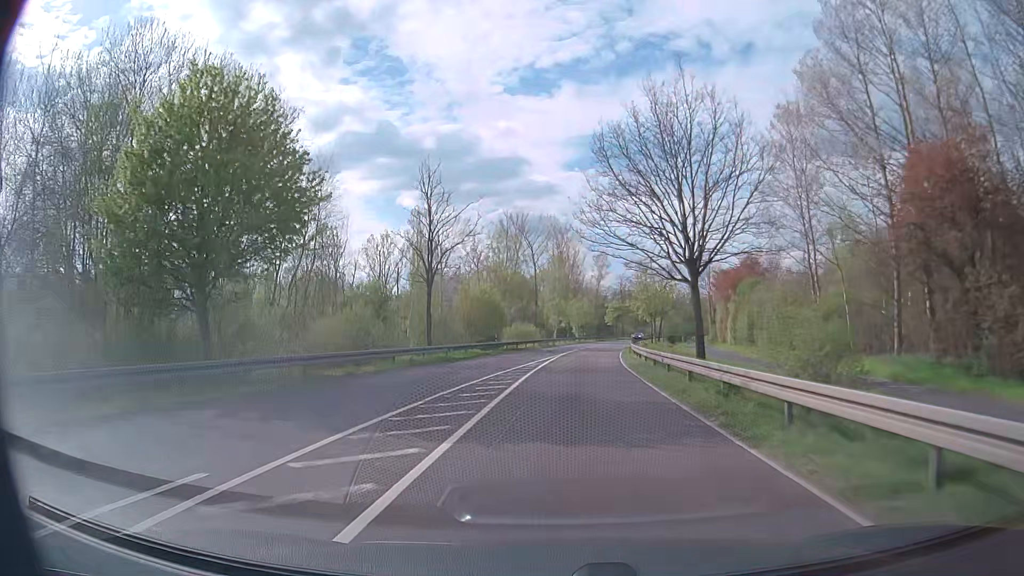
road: primary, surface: asphalt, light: Day
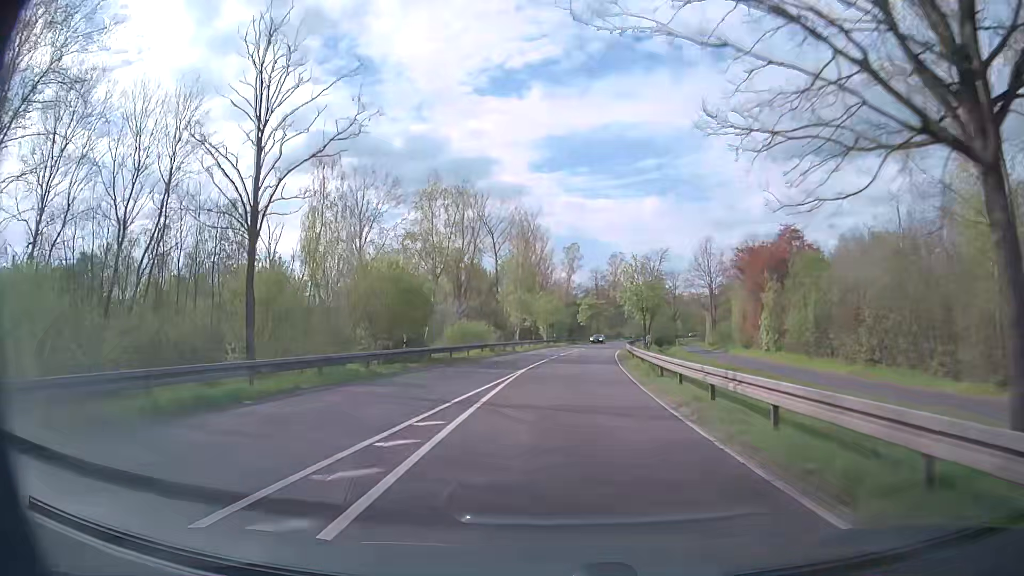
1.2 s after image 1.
(+0.5, +20.5) m; +3°
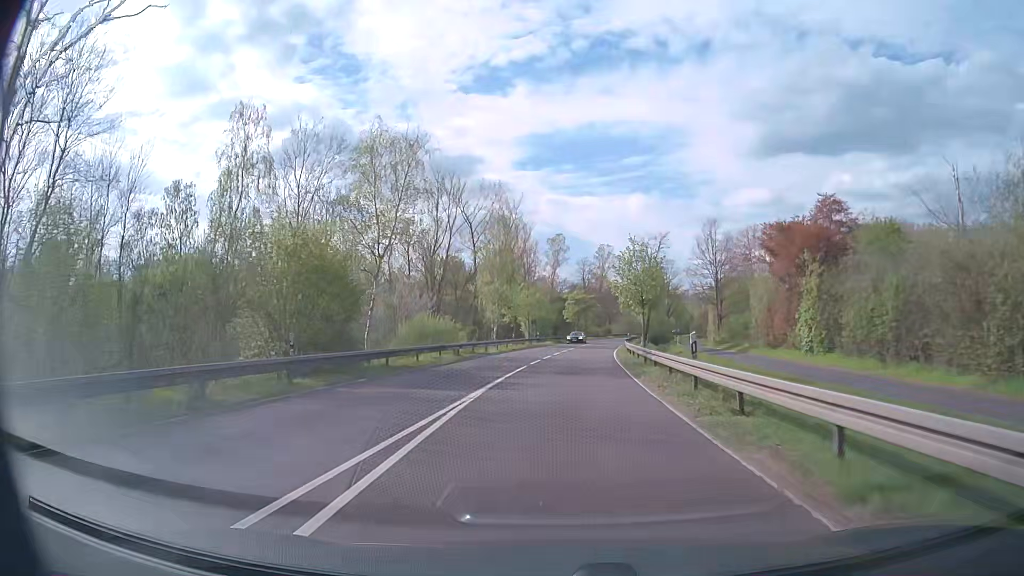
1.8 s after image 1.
(+0.1, +10.5) m; +1°
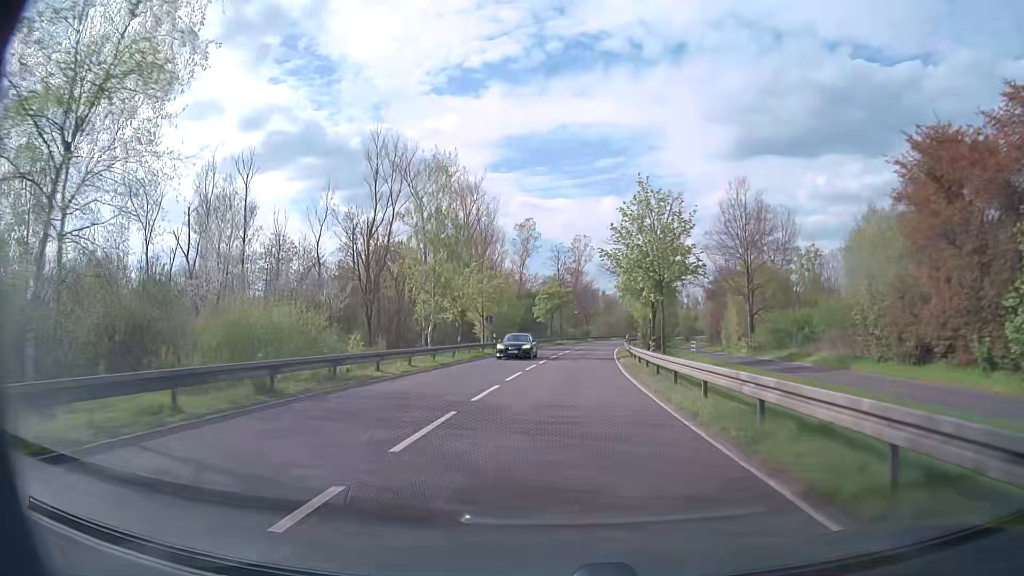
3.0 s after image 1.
(+0.5, +21.5) m; +2°
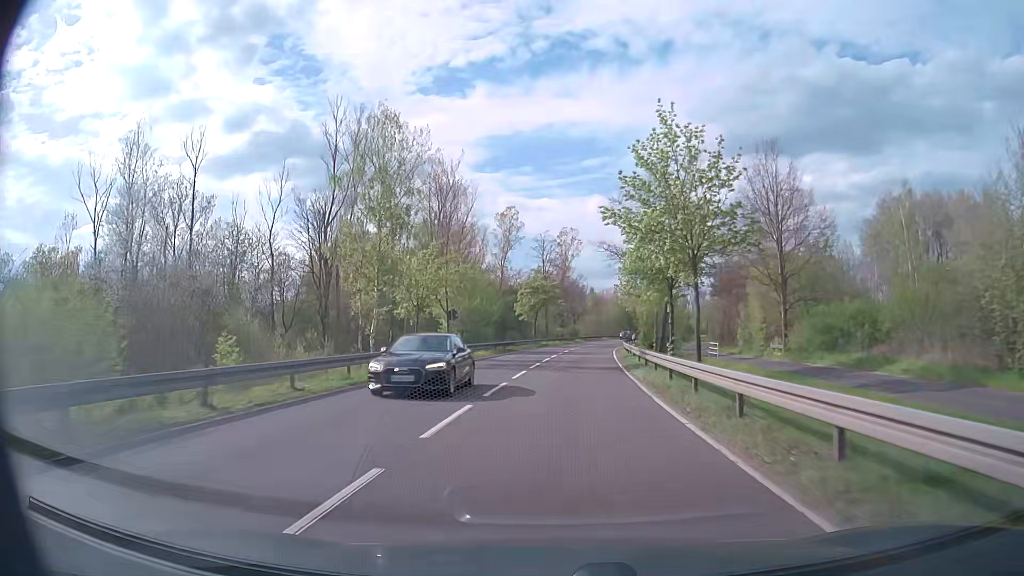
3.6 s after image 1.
(+0.1, +11.0) m; +1°
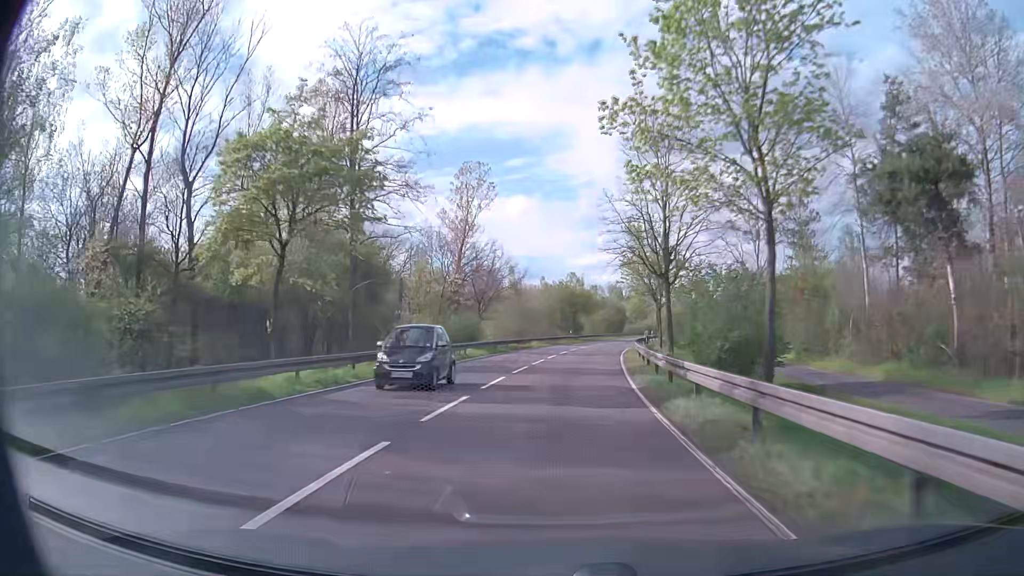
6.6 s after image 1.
(+3.5, +59.0) m; +7°
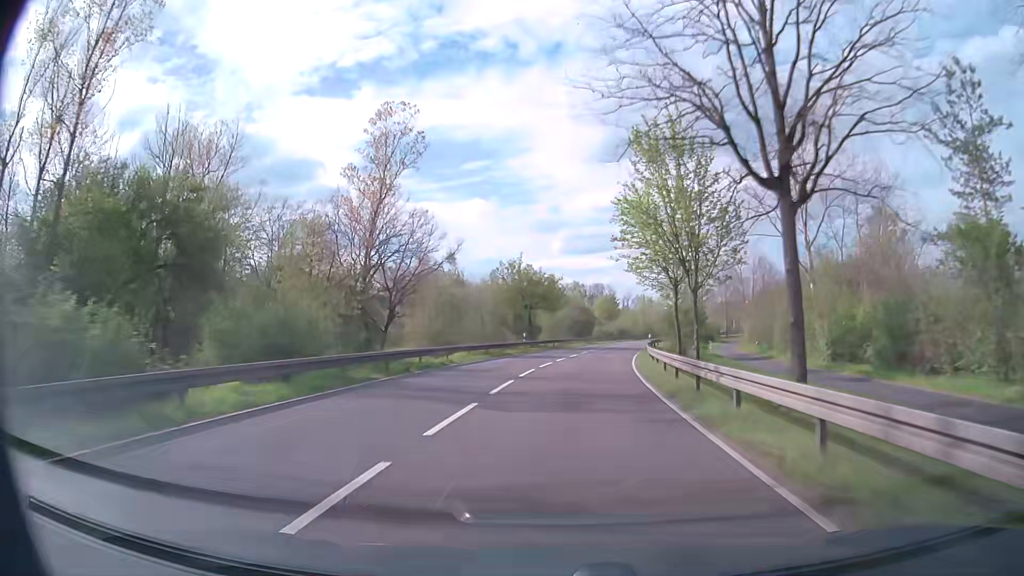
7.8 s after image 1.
(+0.6, +25.6) m; +3°
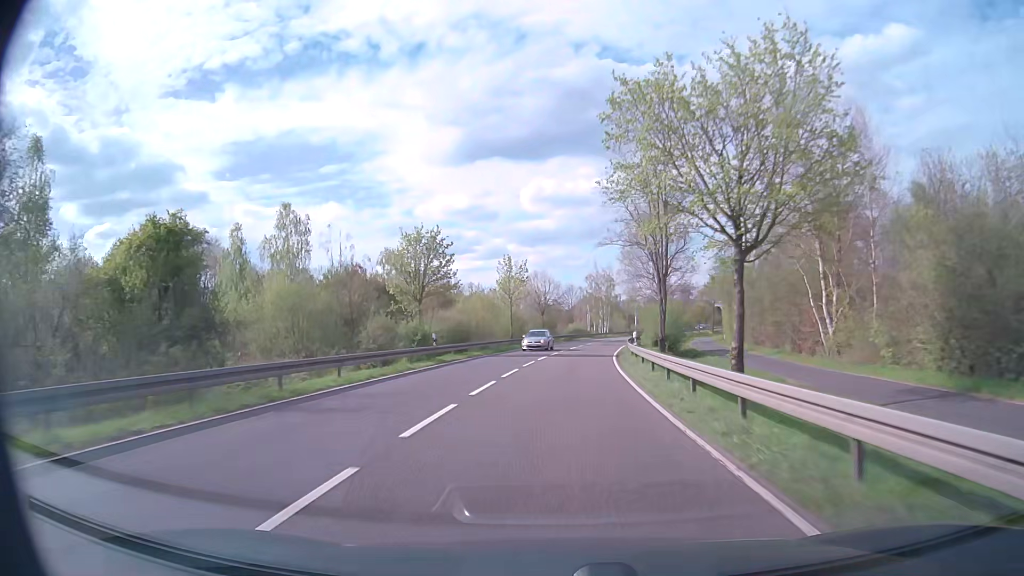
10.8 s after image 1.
(+7.7, +65.8) m; +13°
(0, +10) (+1, +20) (+1, +30) (+2, +40) (+3, +50) (+4, +60) (+6, +70) (+8, +79) (+10, +89) (+12, +99) m
